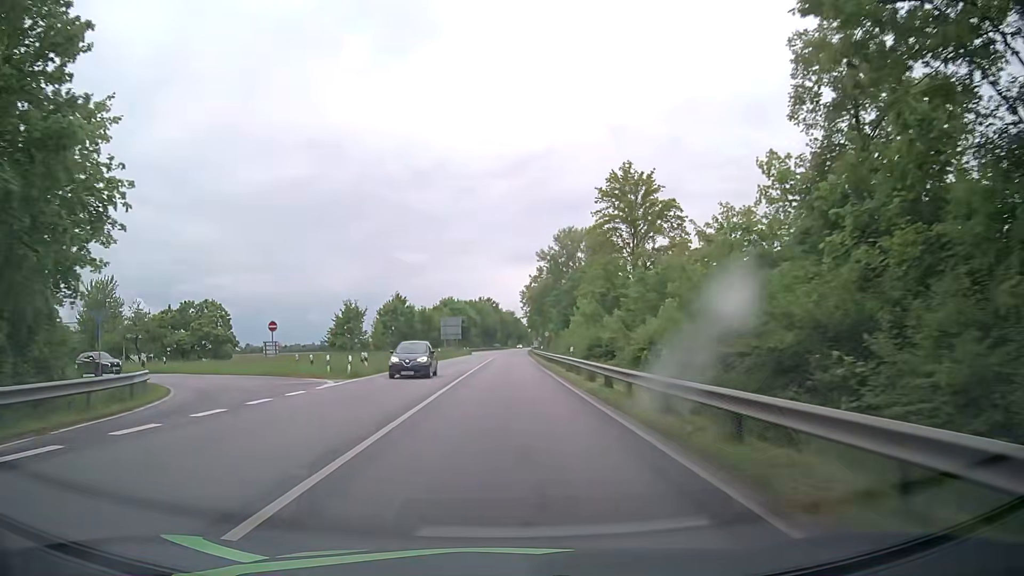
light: Day
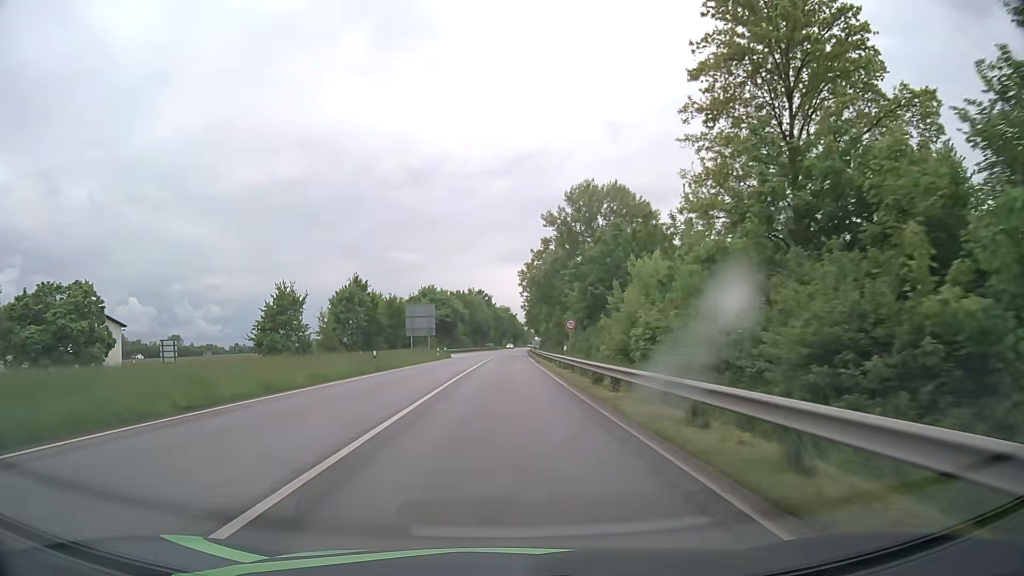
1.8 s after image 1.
(-0.1, +30.4) m; 0°
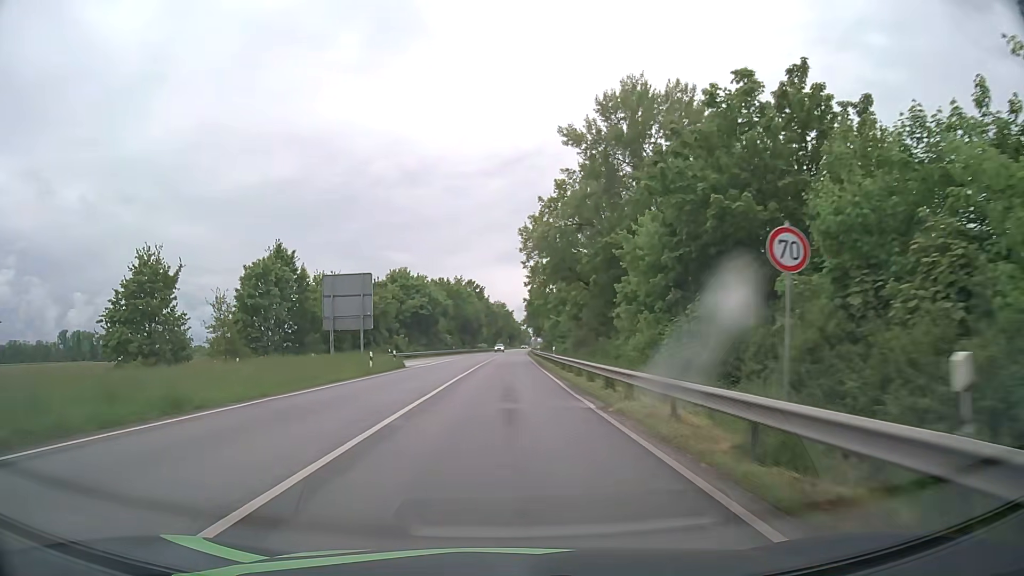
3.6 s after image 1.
(+0.1, +31.2) m; 0°
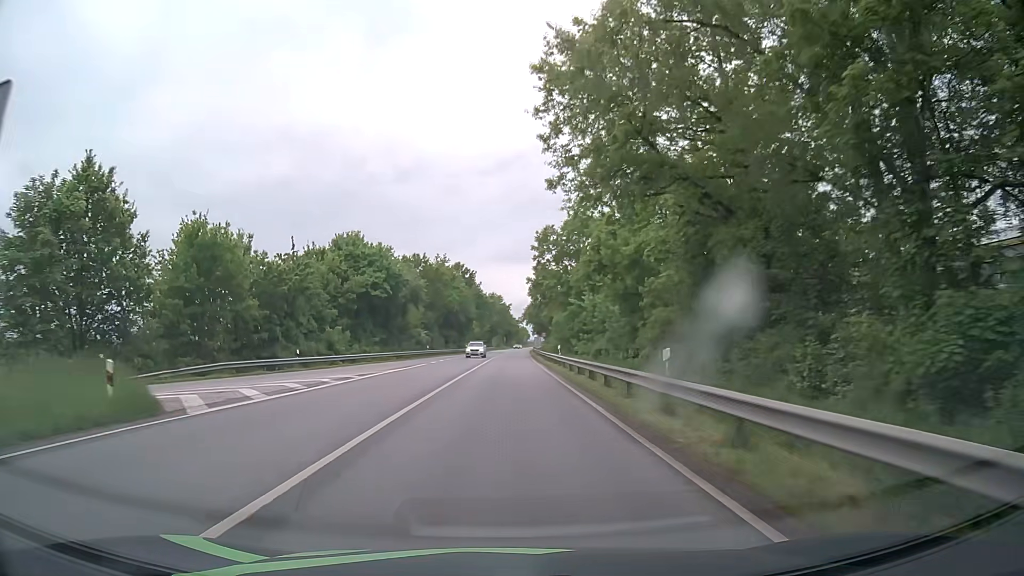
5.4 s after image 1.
(0.0, +31.6) m; 0°
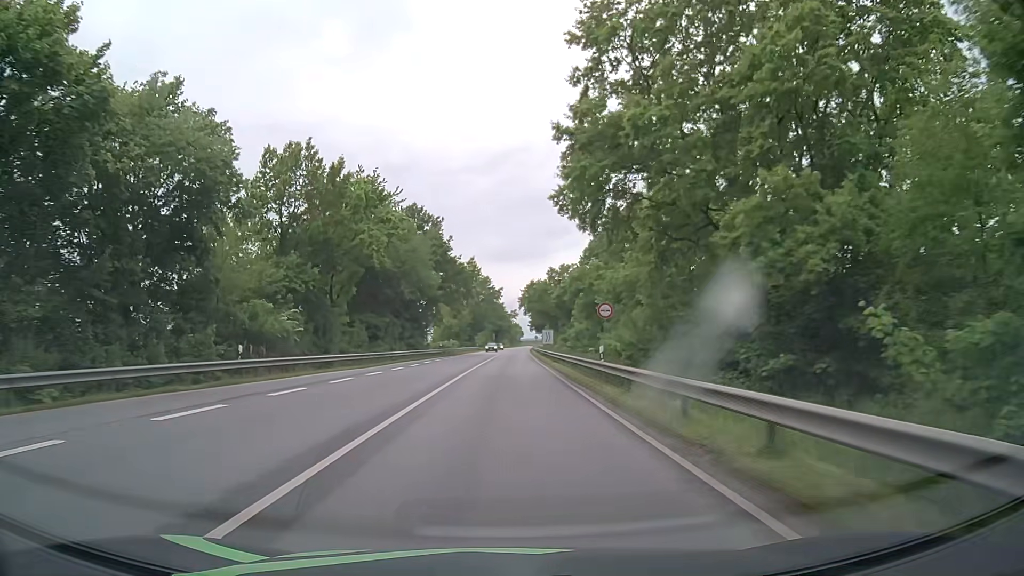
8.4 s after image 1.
(+0.4, +53.2) m; +1°
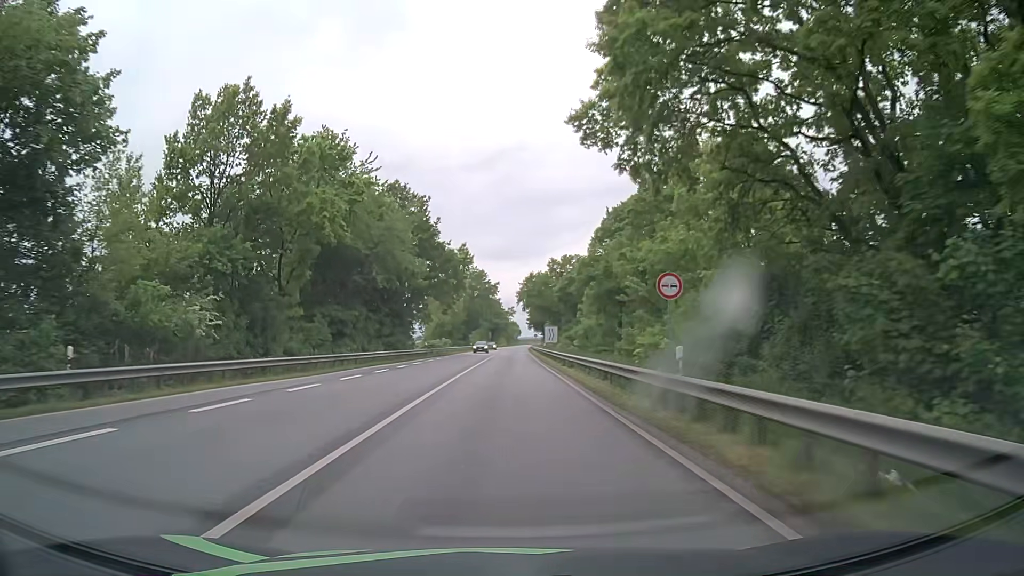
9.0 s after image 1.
(0.0, +10.4) m; 0°
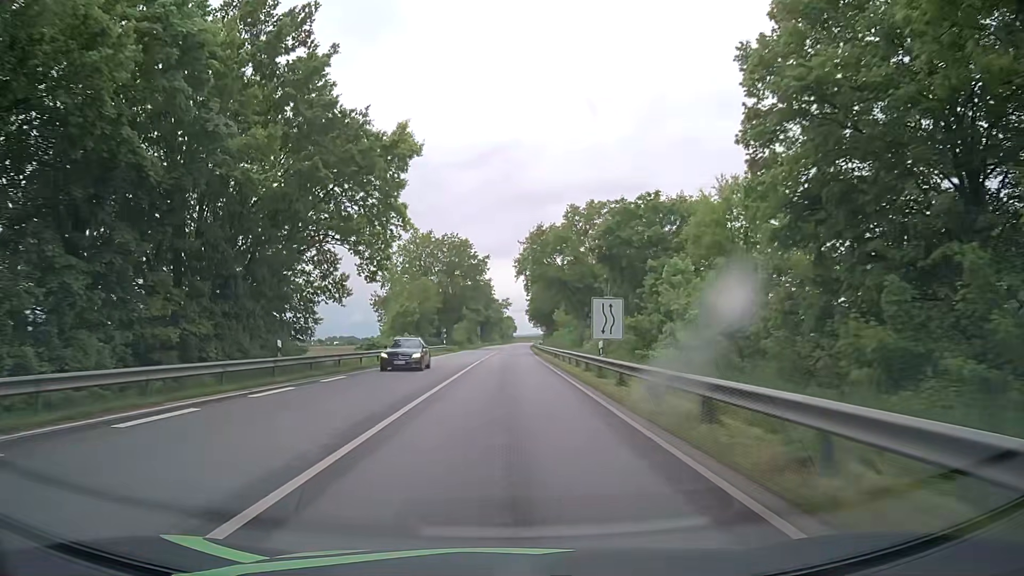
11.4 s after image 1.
(+0.2, +38.9) m; +1°
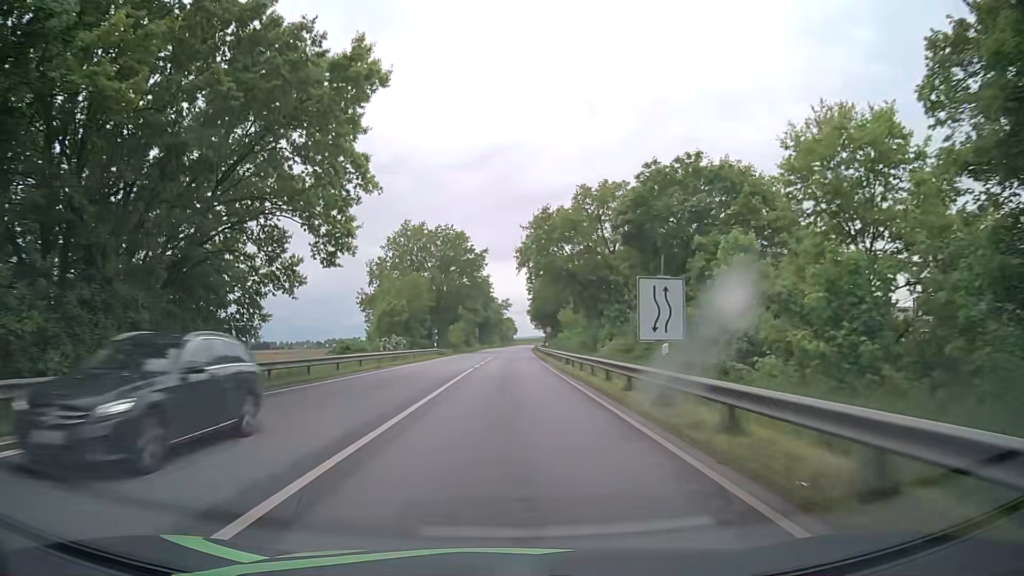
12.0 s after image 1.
(0.0, +9.1) m; 0°
(0, +10) (0, +20) (0, +30) (0, +40) (0, +50) (0, +60) (0, +70) (+1, +80) (+1, +90) (+1, +100) m
